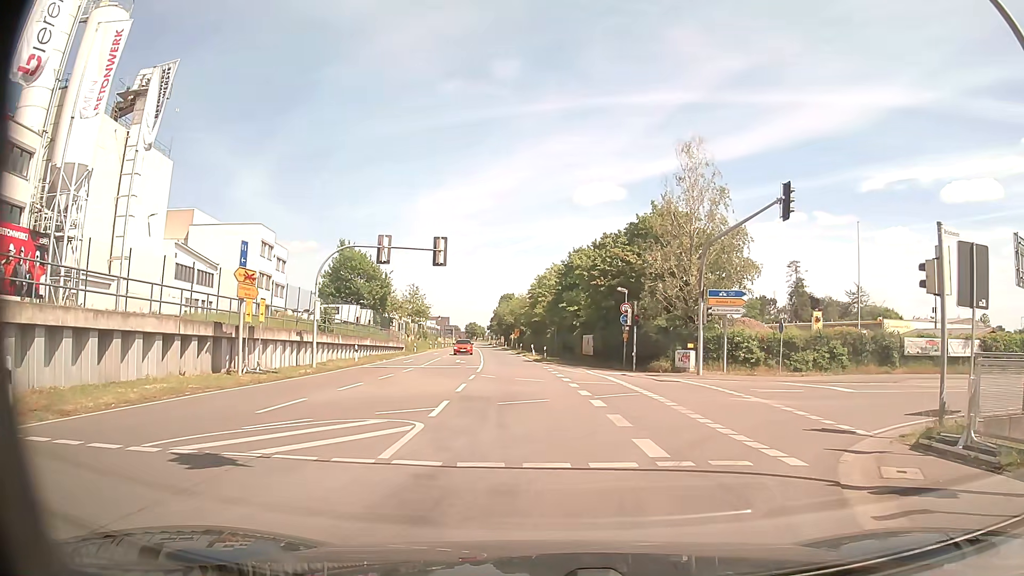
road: secondary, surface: asphalt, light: Day
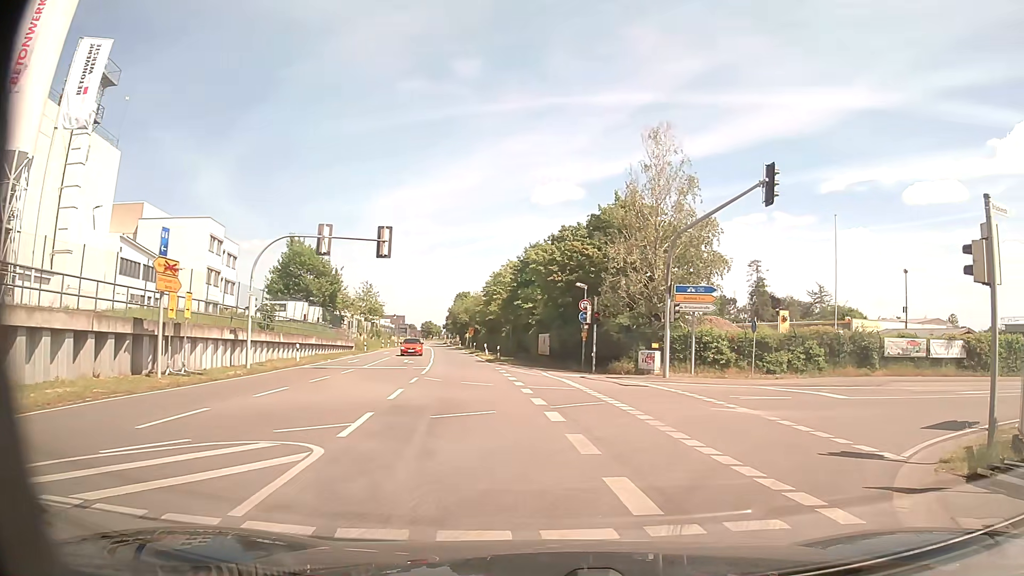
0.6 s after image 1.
(+0.1, +2.8) m; +3°
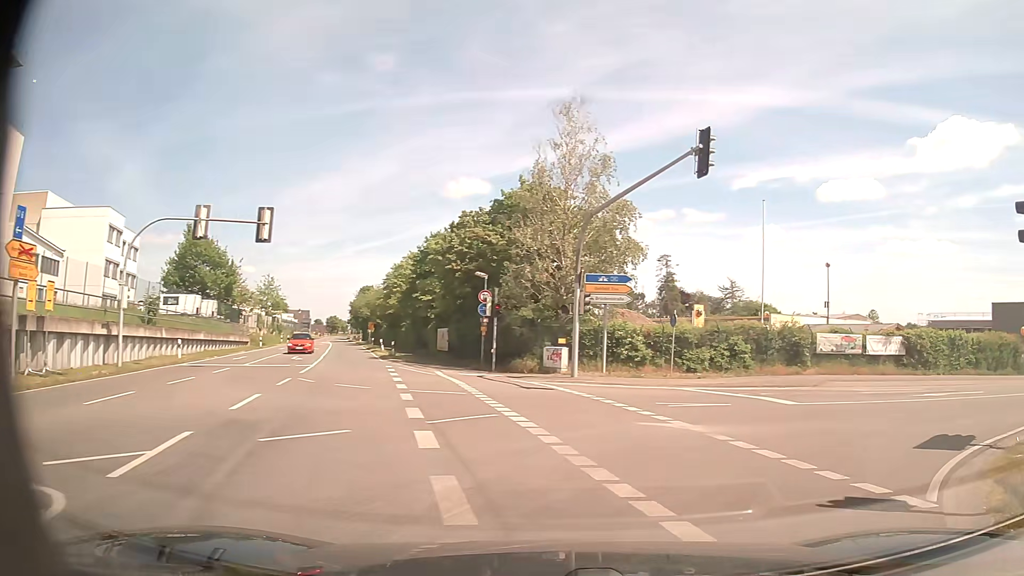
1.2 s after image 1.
(+0.2, +3.4) m; +7°
